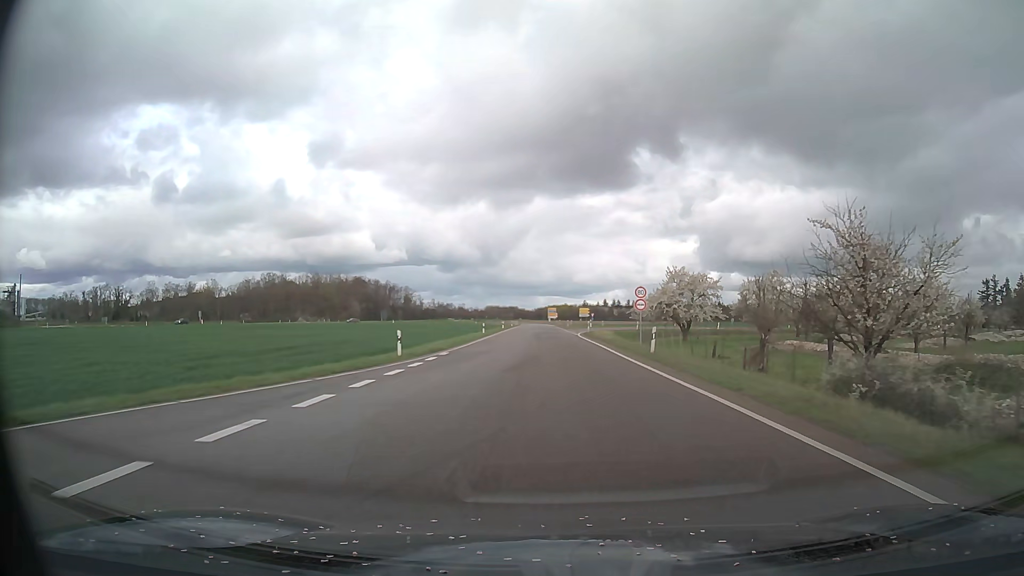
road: primary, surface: asphalt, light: Day
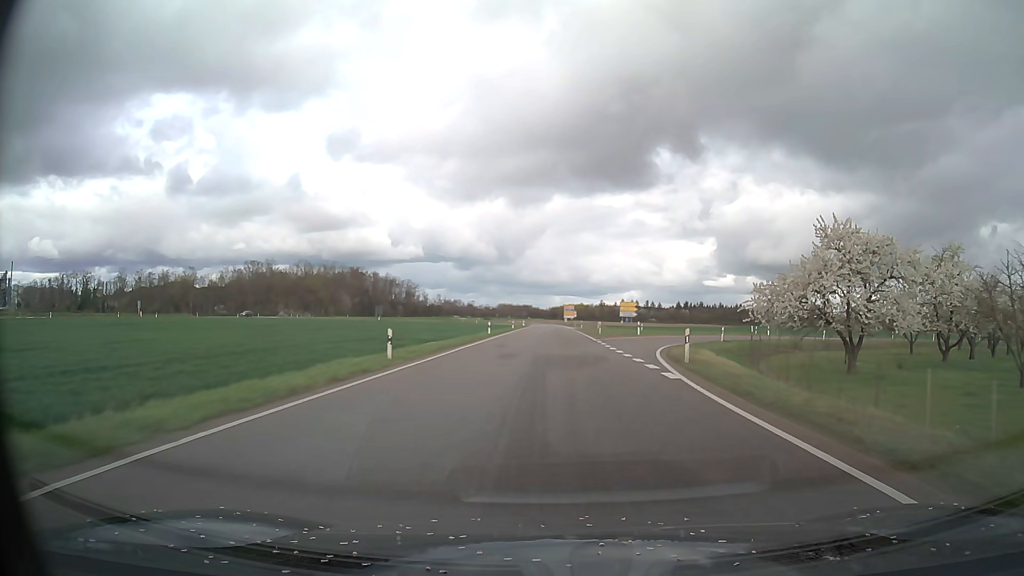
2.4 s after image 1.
(-0.7, +38.3) m; -2°
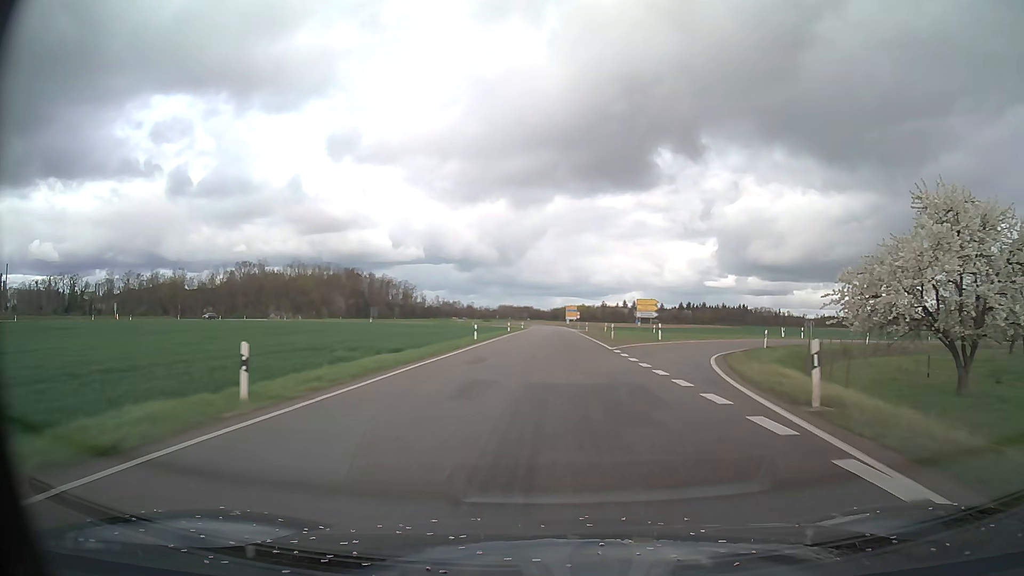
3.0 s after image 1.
(0.0, +10.4) m; 0°
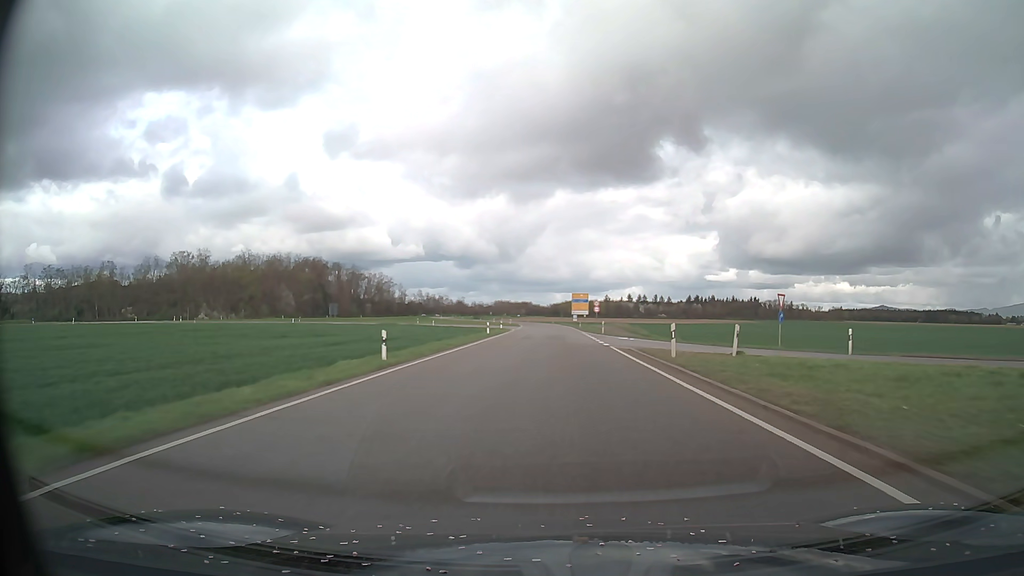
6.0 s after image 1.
(+0.1, +56.3) m; 0°
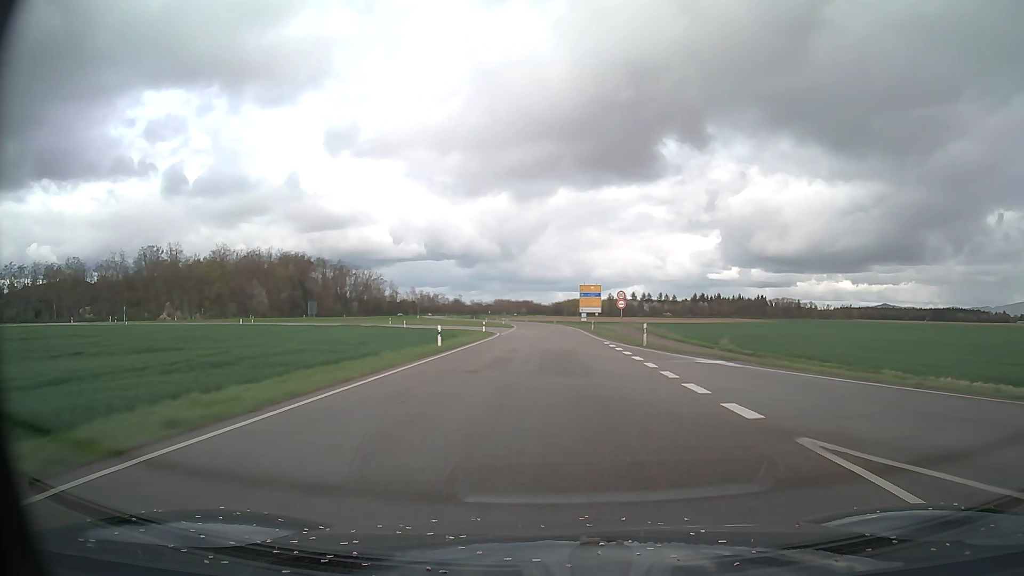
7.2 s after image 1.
(0.0, +23.7) m; 0°
